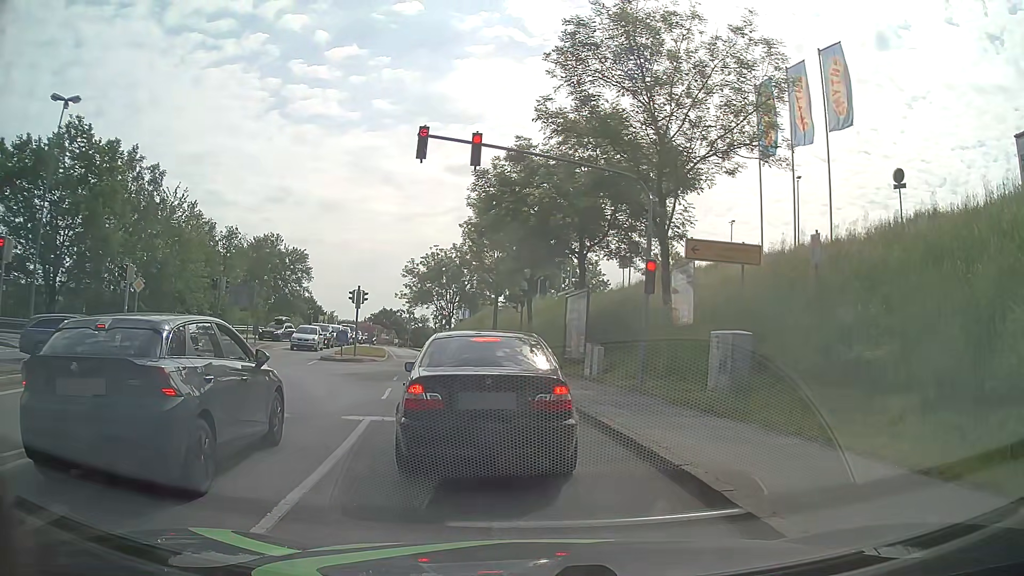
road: tertiary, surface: asphalt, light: Day
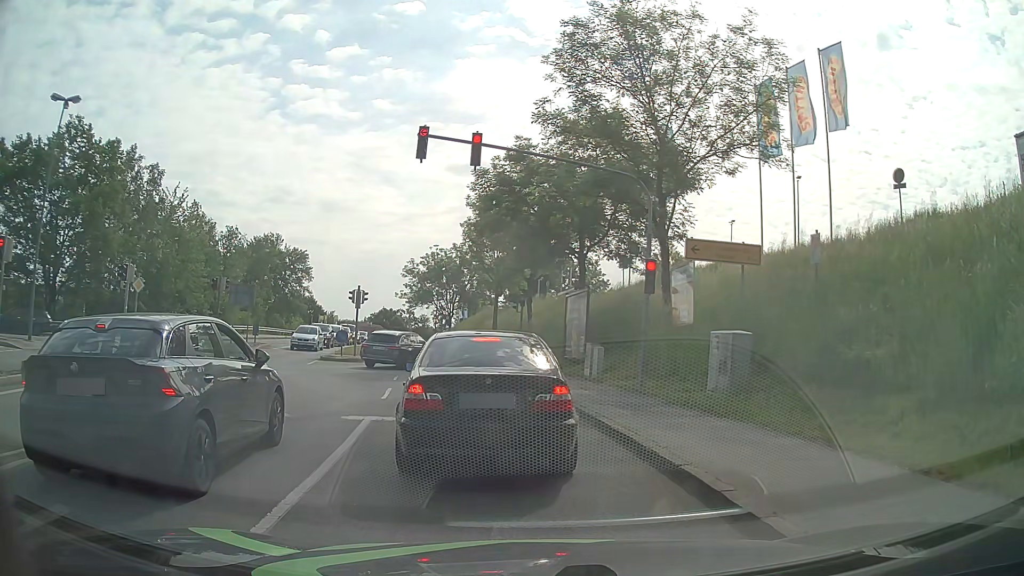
(0.0, 0.0) m; 0°
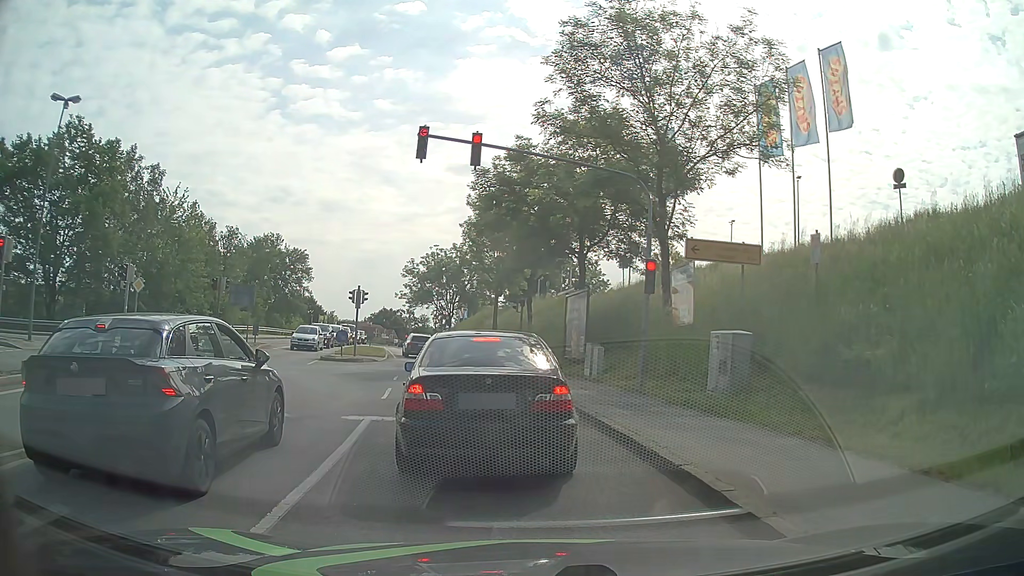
(0.0, 0.0) m; 0°
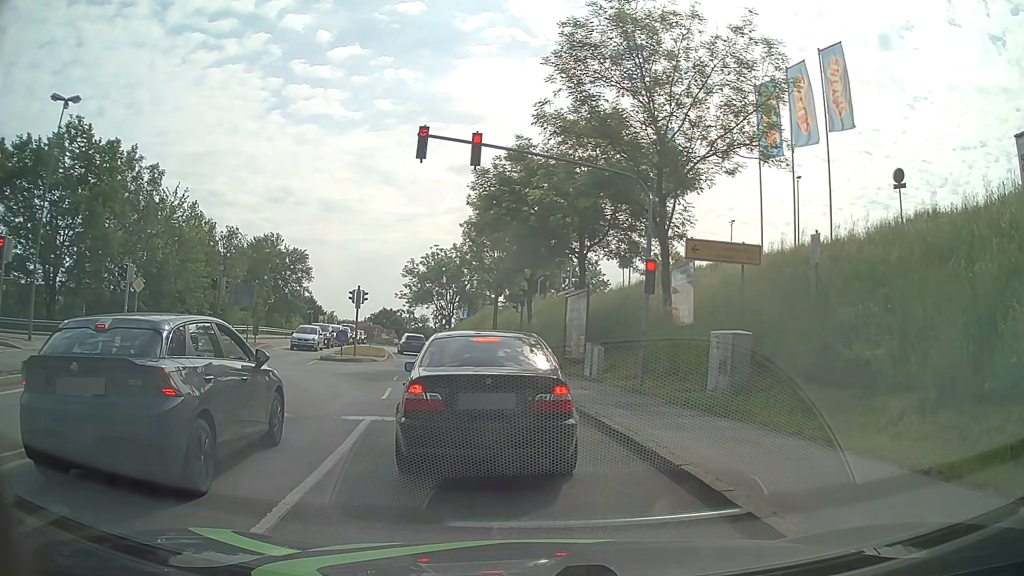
(0.0, 0.0) m; 0°
